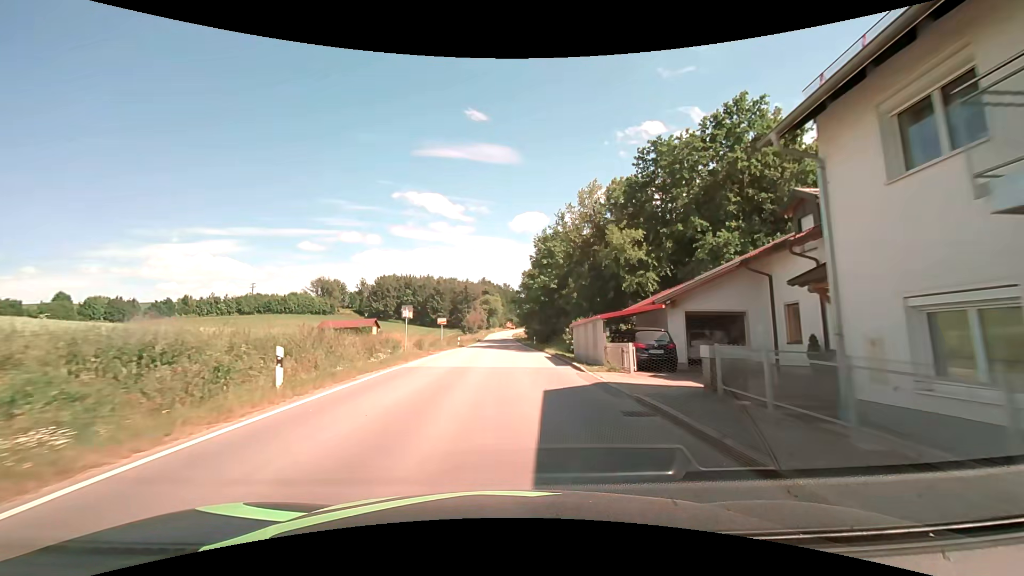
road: secondary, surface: asphalt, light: Day
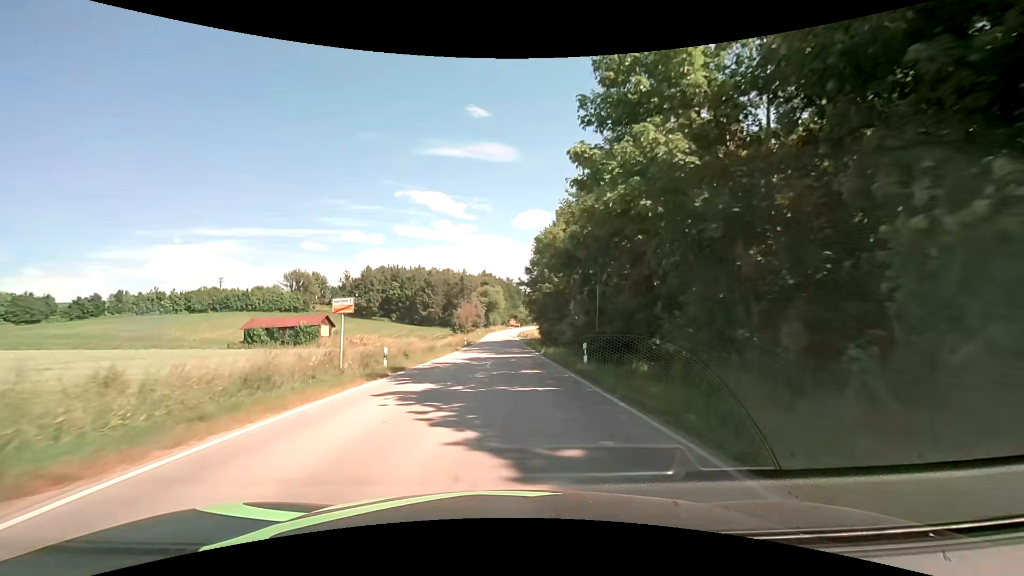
(-0.2, +31.9) m; -1°
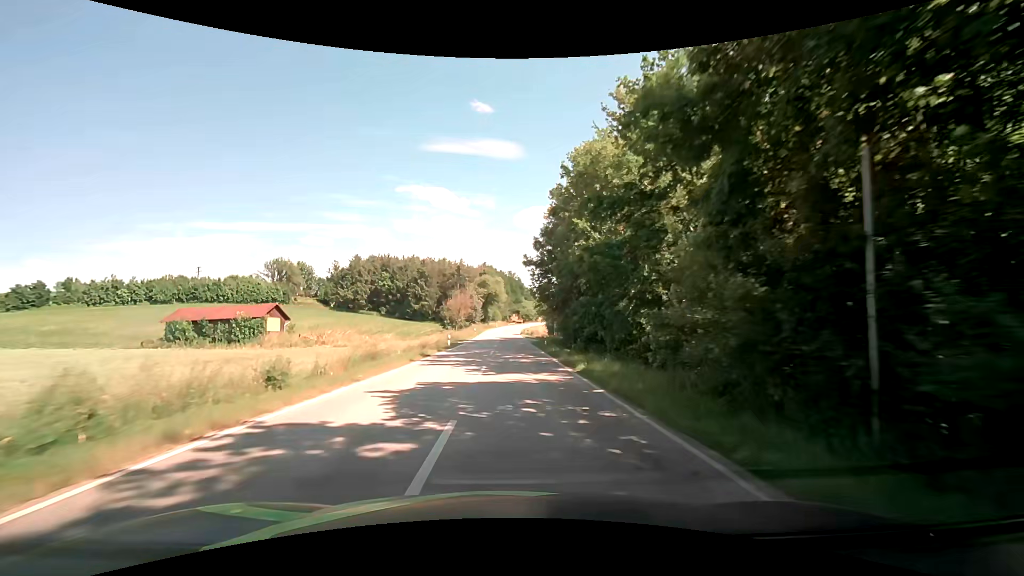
(-0.1, +17.9) m; 0°
(0, +10) (0, +20) (0, +30) (0, +40) (0, +50) (0, +60) (0, +70) (0, +80) (0, +90) (+1, +100) m
